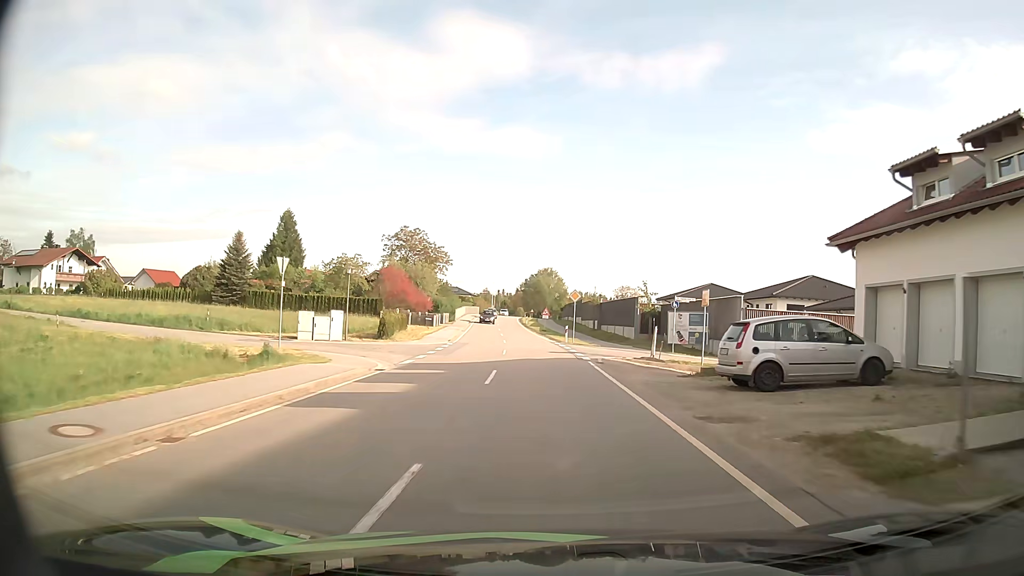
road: tertiary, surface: asphalt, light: Day
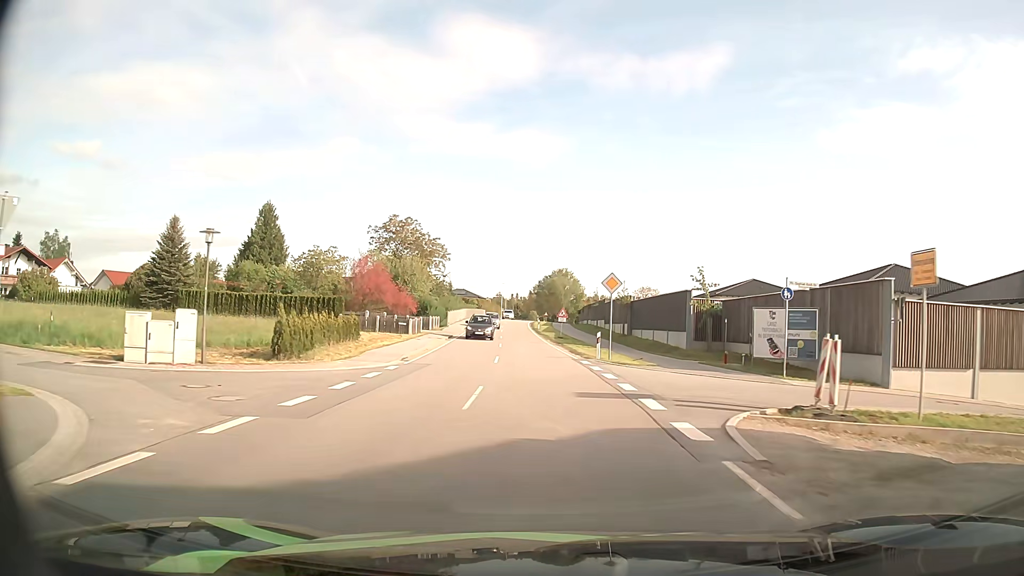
(-0.1, +16.1) m; -1°
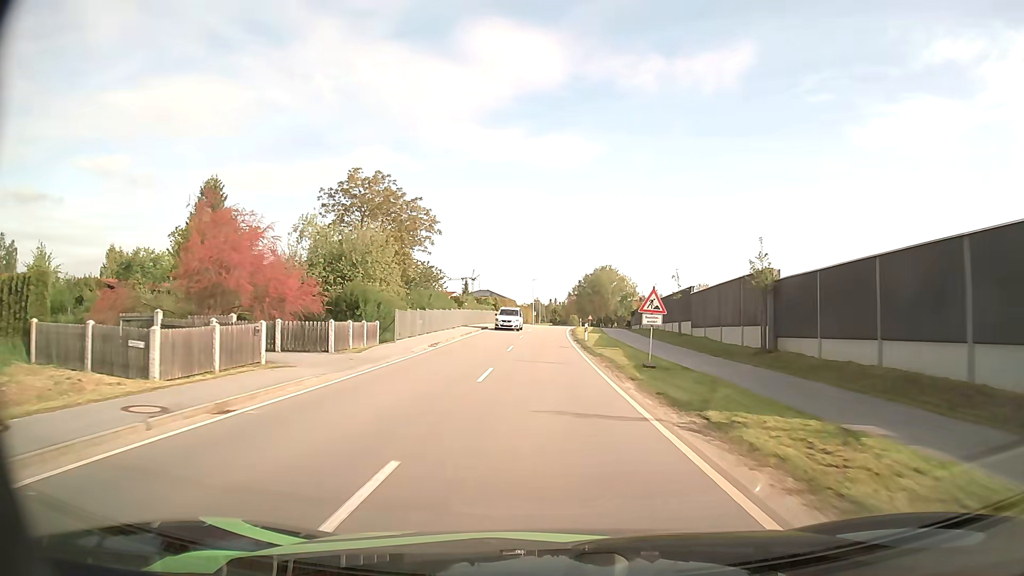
(-0.9, +32.0) m; -3°
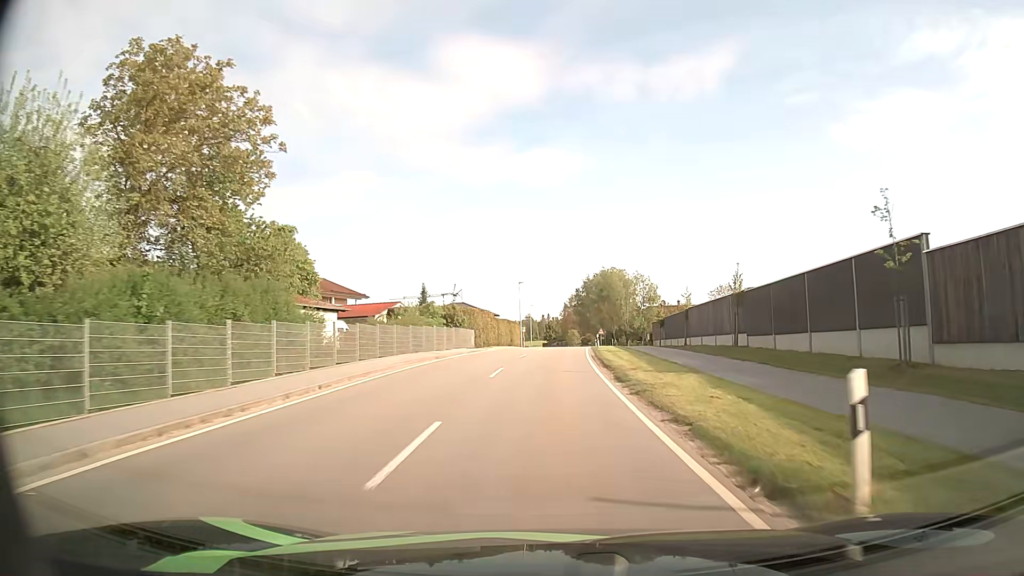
(-0.3, +33.2) m; +1°
(0, +10) (0, +20) (0, +30) (+1, +40) (+1, +50) (+2, +60) (+2, +70) (+3, +80) (+3, +90) (+4, +100) m
